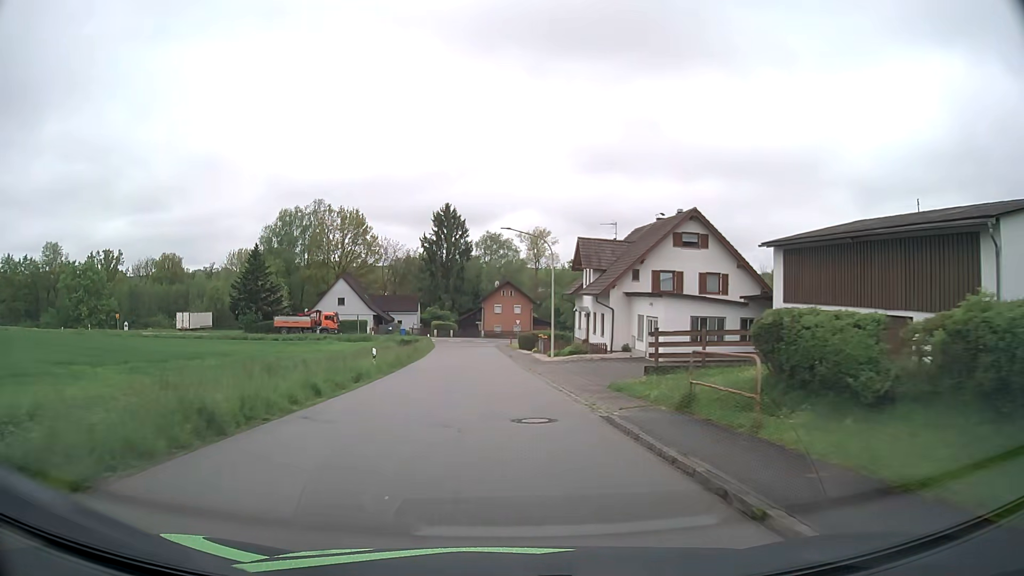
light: Day
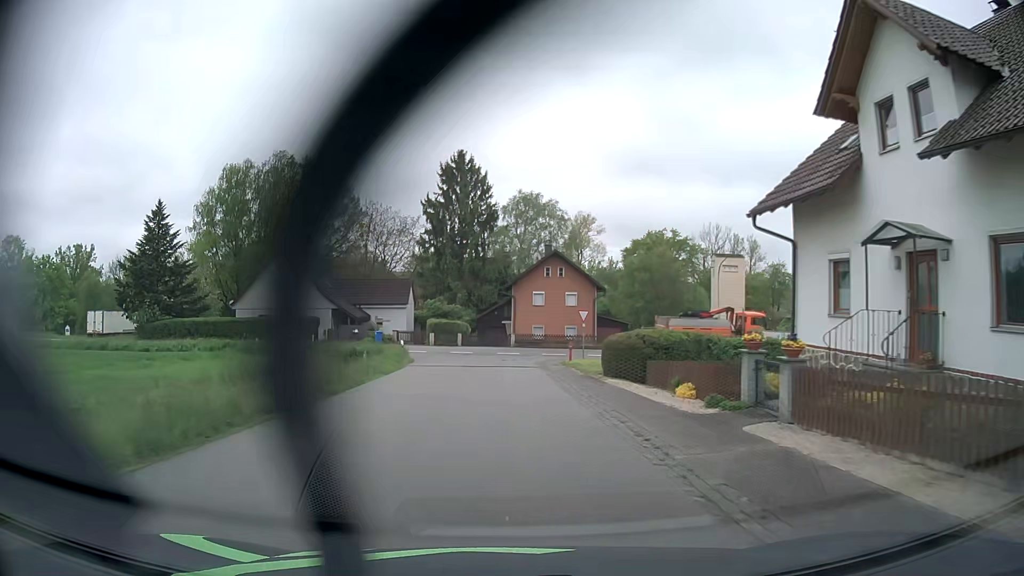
(-1.2, +36.6) m; -3°
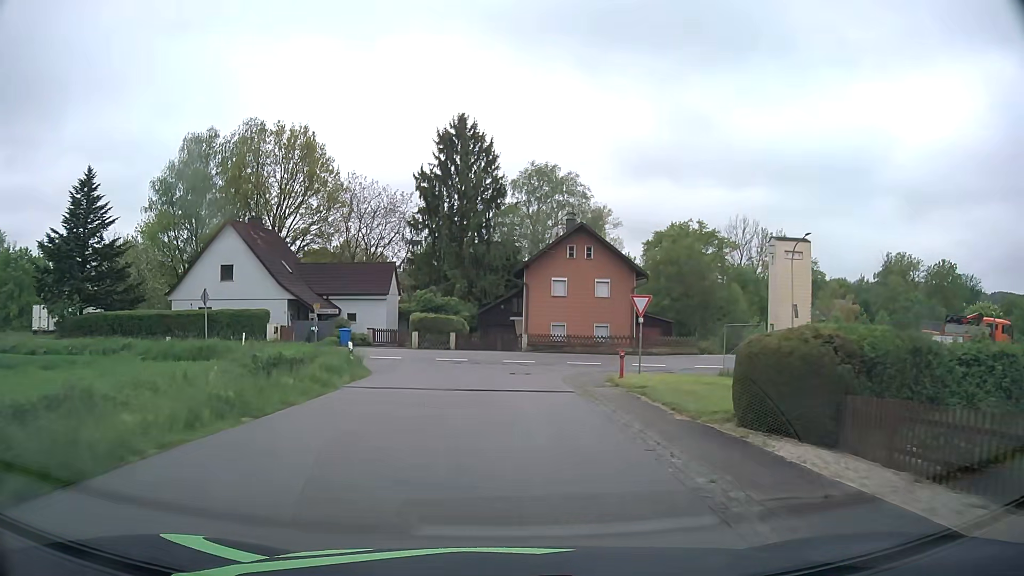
(-0.1, +13.2) m; 0°
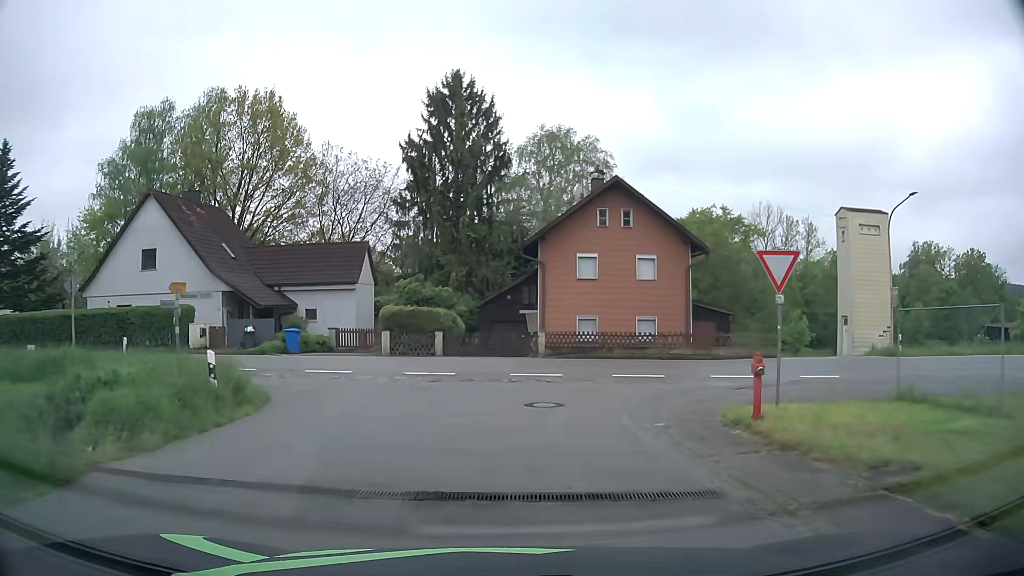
(-0.1, +11.0) m; -2°
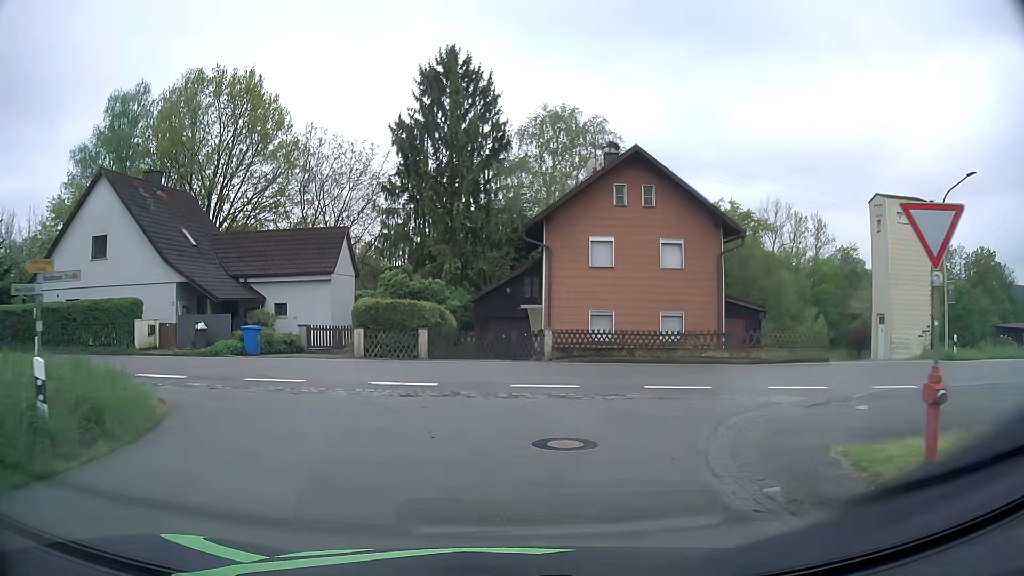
(+0.1, +4.6) m; +1°
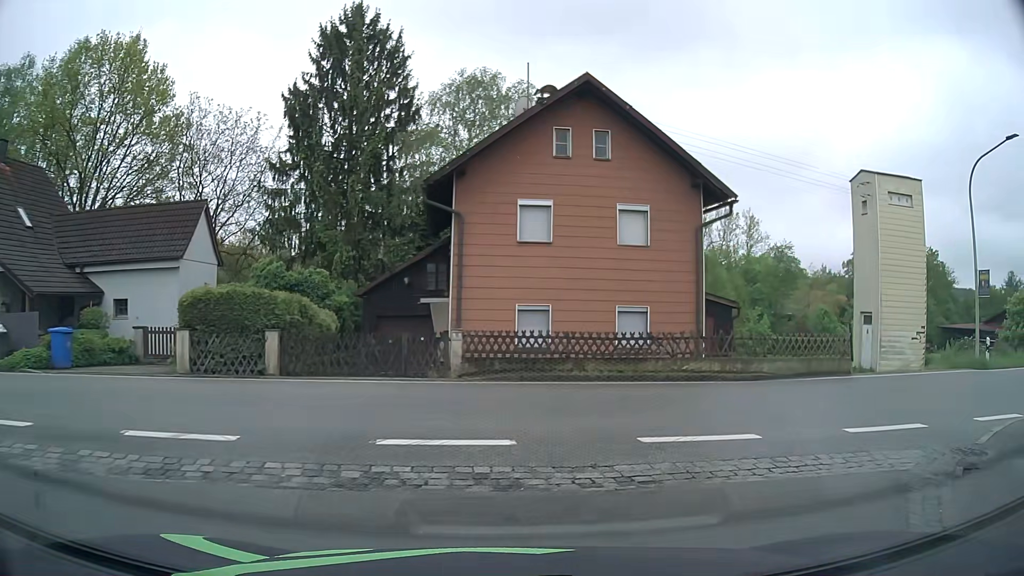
(+0.4, +7.0) m; +8°
